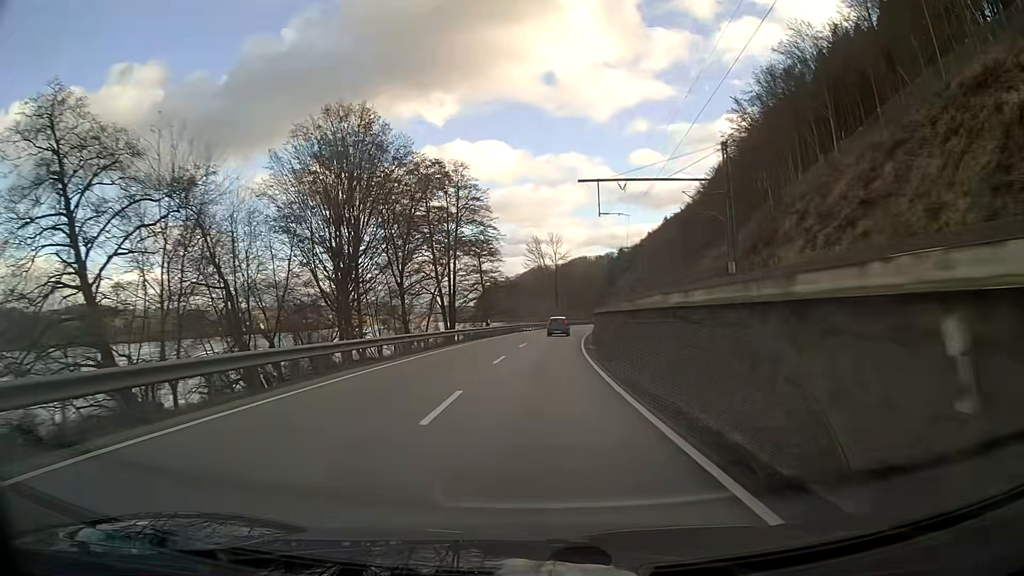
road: primary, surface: asphalt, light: Day
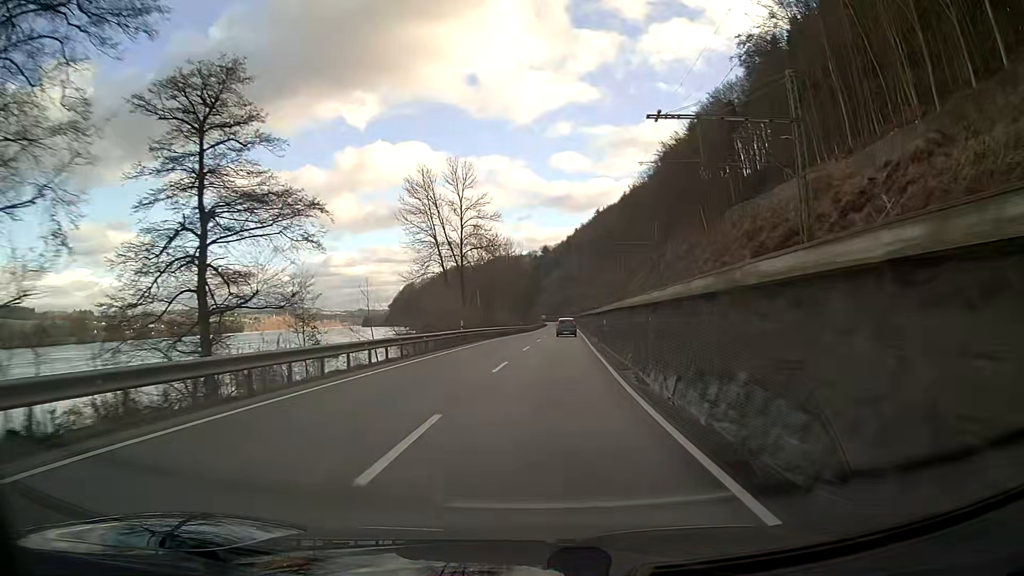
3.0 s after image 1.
(+3.5, +62.5) m; +7°
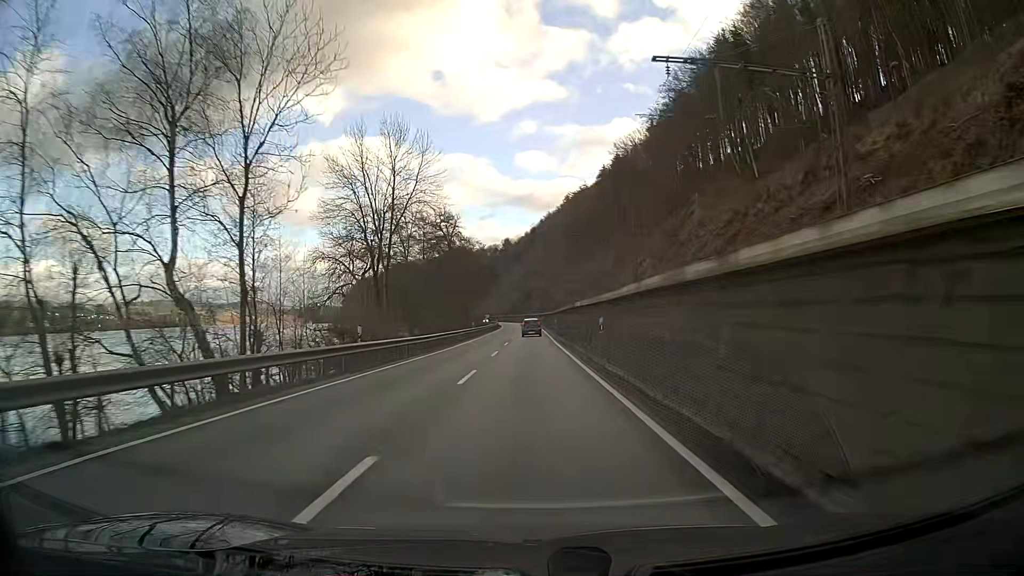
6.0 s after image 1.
(+2.3, +62.4) m; +3°
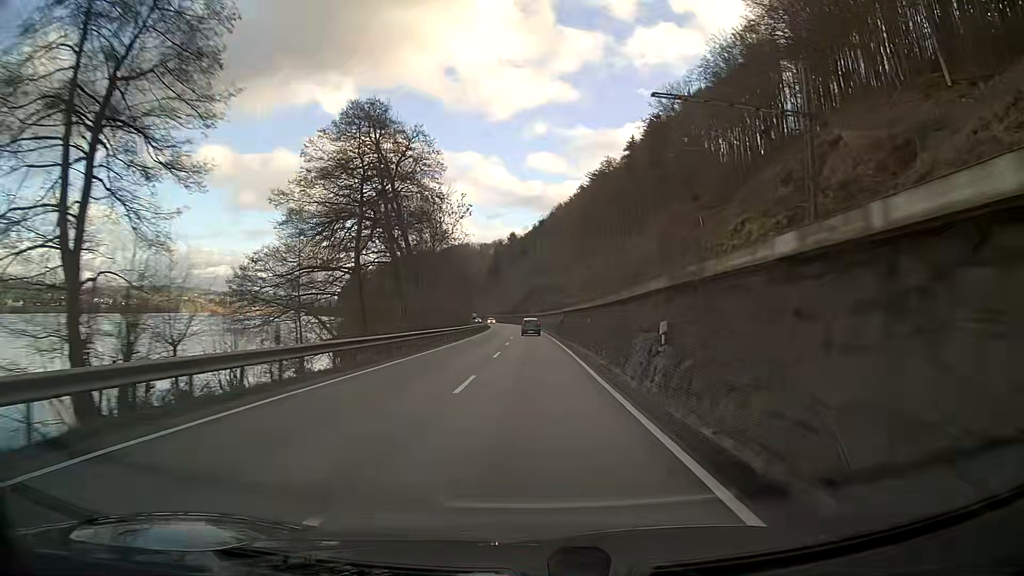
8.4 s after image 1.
(0.0, +50.0) m; 0°
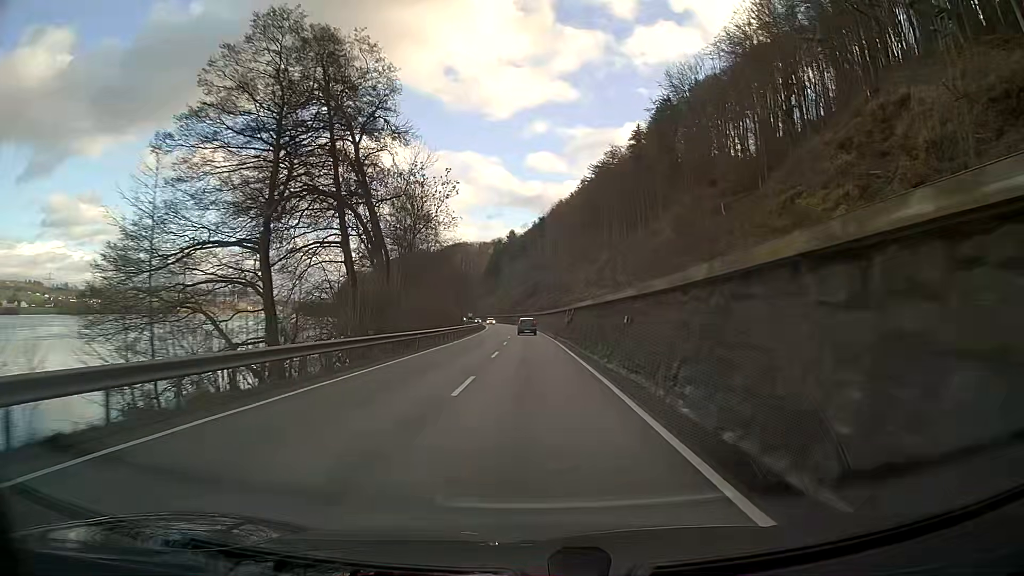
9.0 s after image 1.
(0.0, +12.5) m; 0°
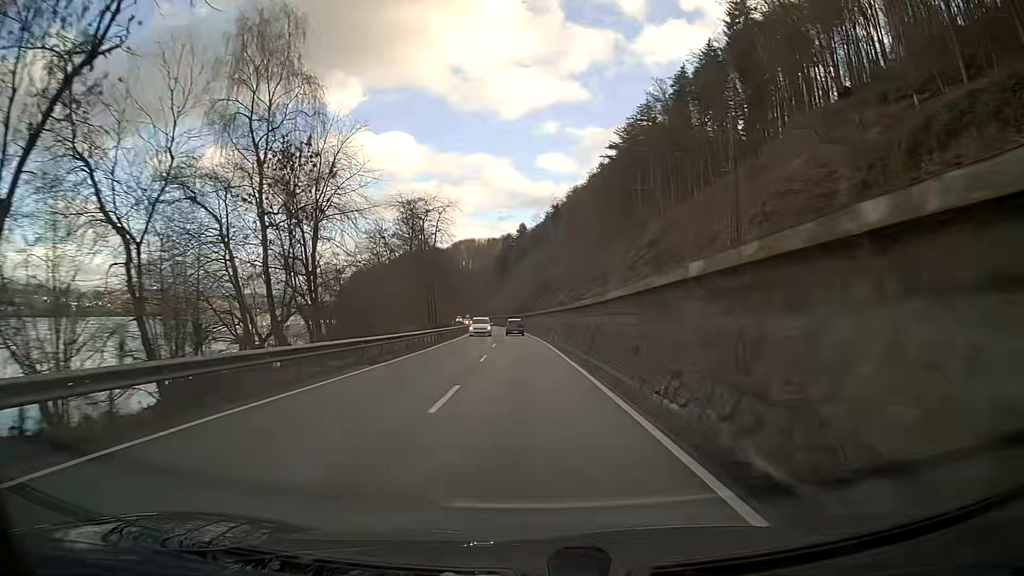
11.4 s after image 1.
(-0.2, +49.9) m; -1°
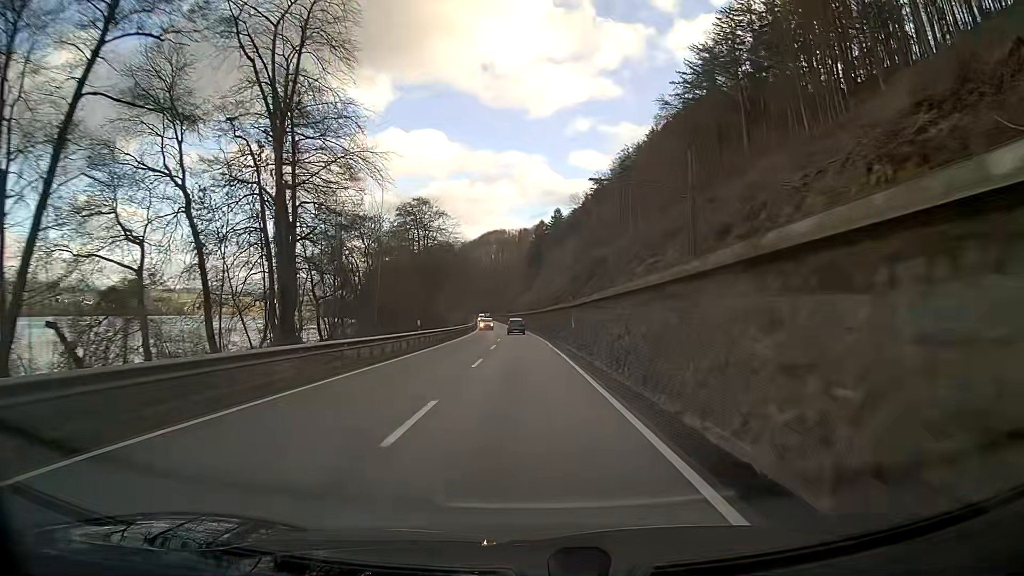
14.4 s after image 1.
(-1.8, +62.4) m; -3°
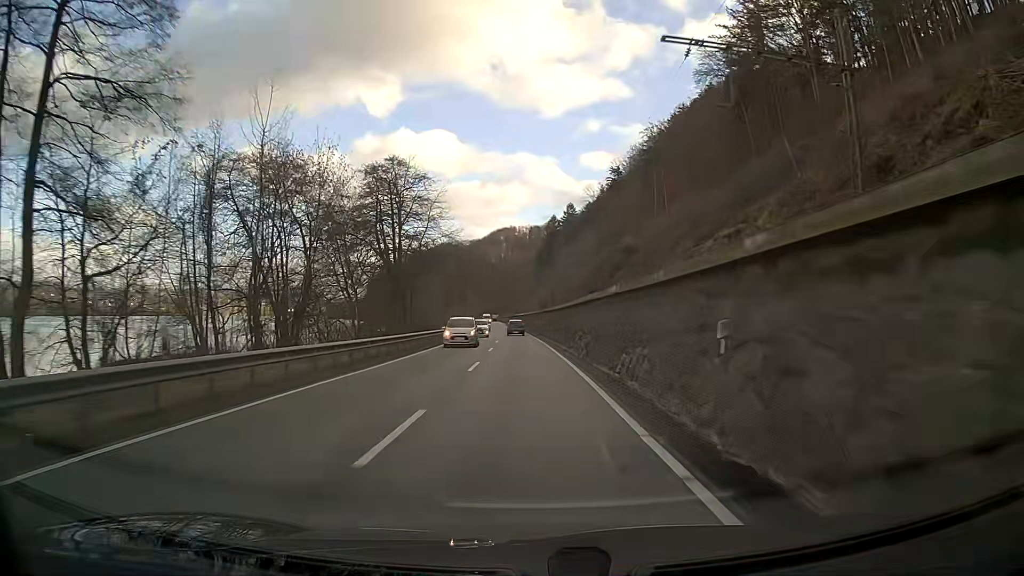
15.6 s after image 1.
(-0.2, +25.1) m; -1°
